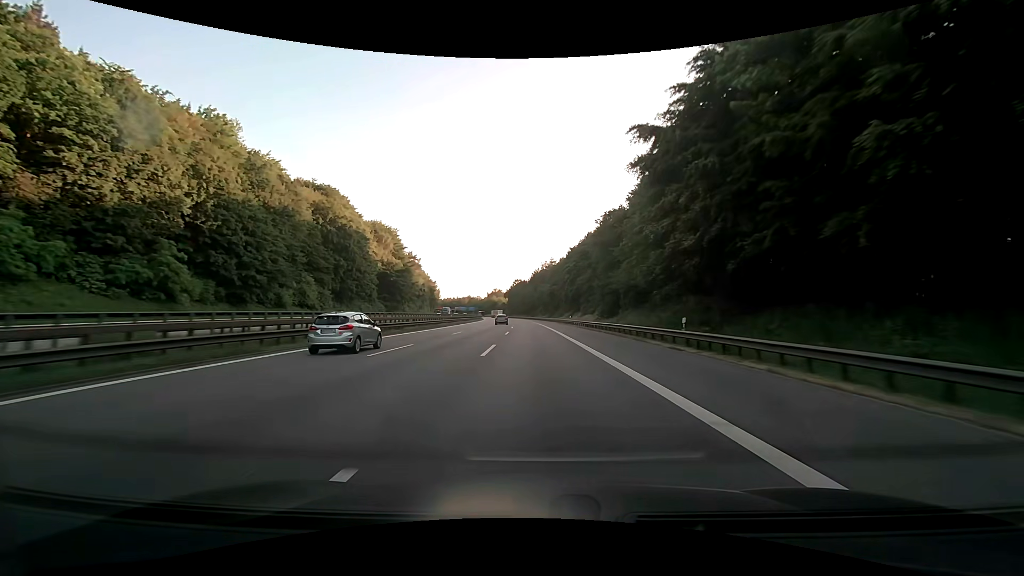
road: motorway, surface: asphalt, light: Day
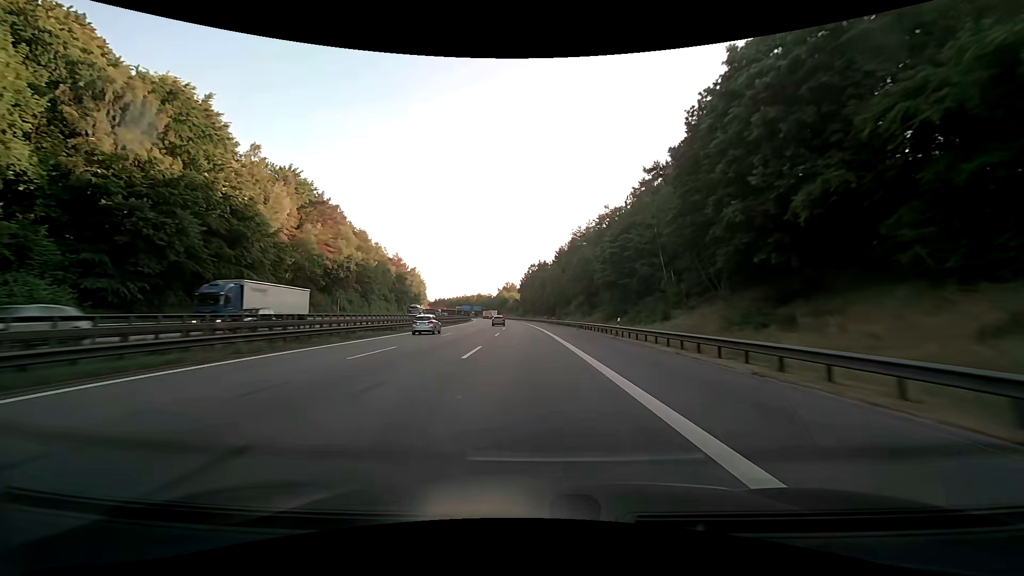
(-1.3, +91.0) m; -2°
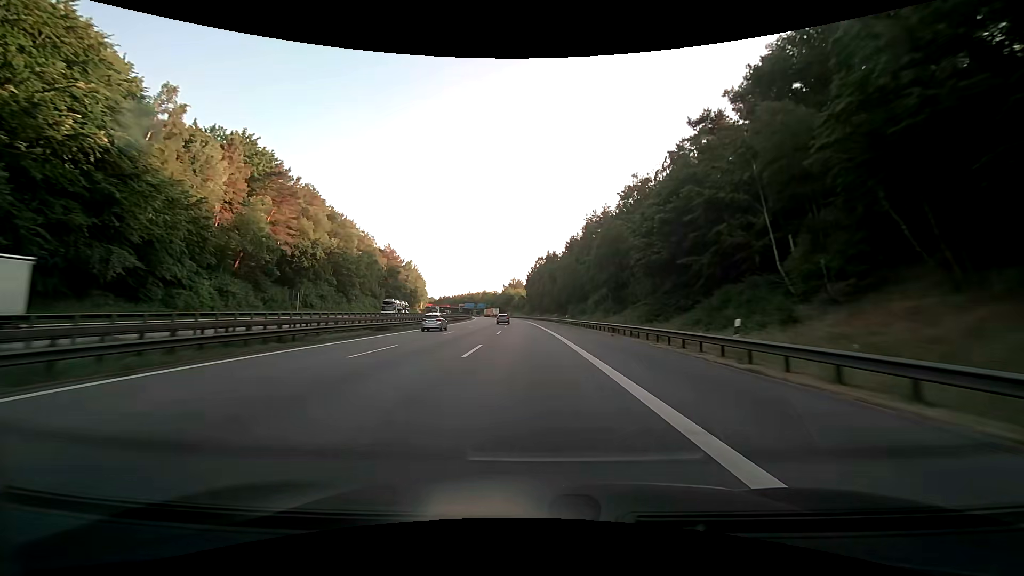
(-0.2, +18.2) m; -1°
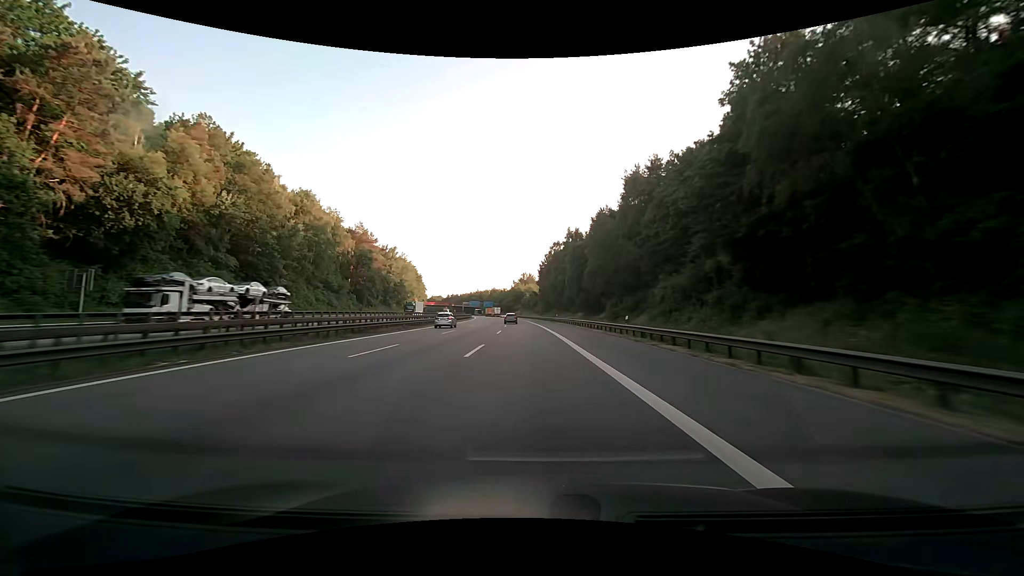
(-0.5, +36.3) m; -1°
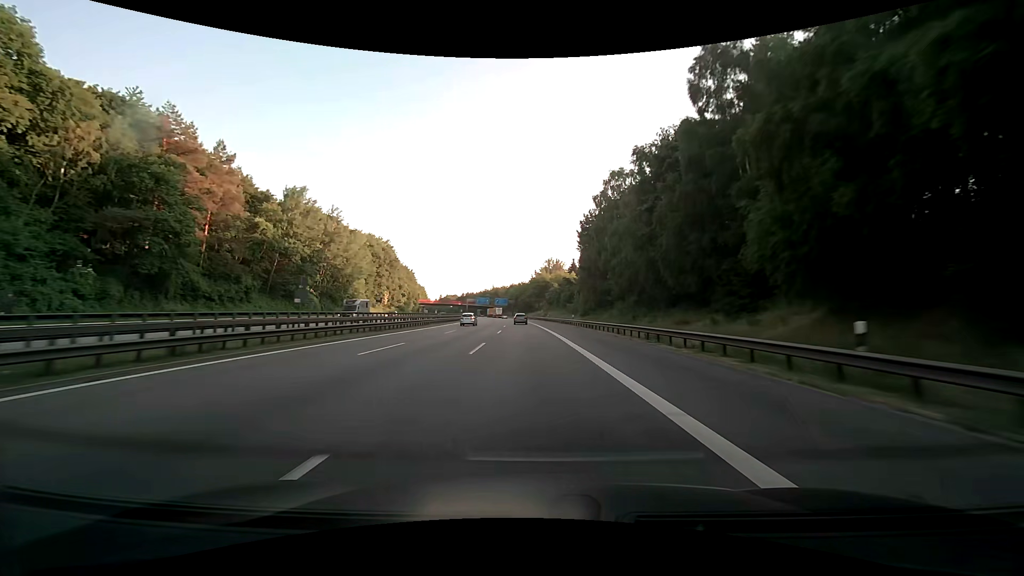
(-1.9, +71.3) m; -3°
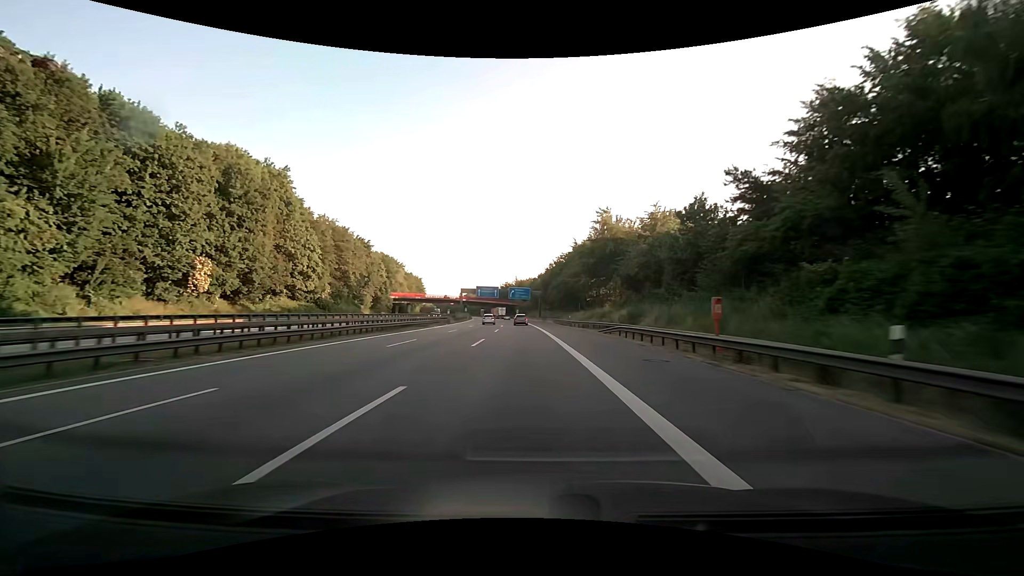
(-2.4, +85.6) m; -4°
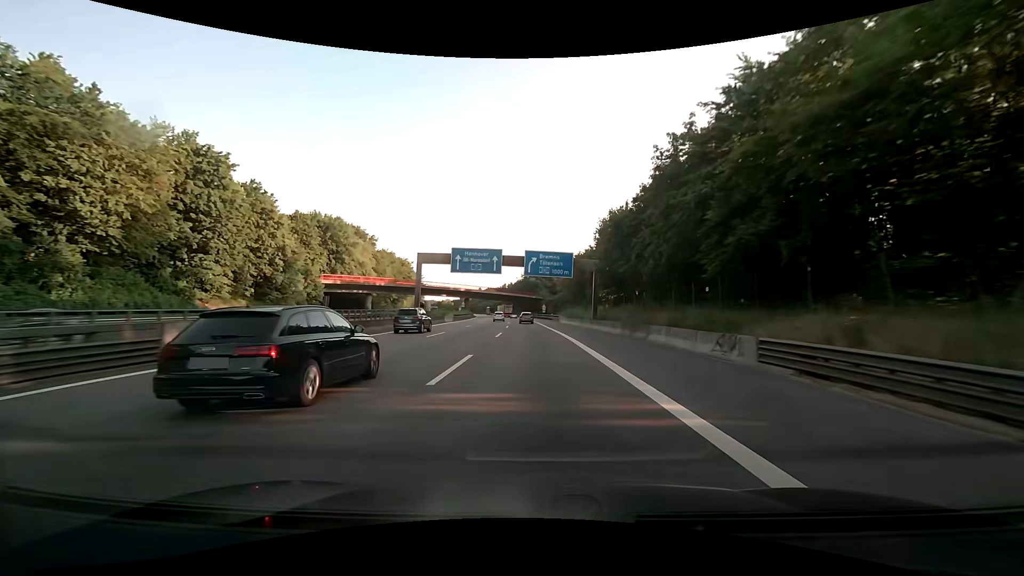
(-2.1, +66.3) m; -3°
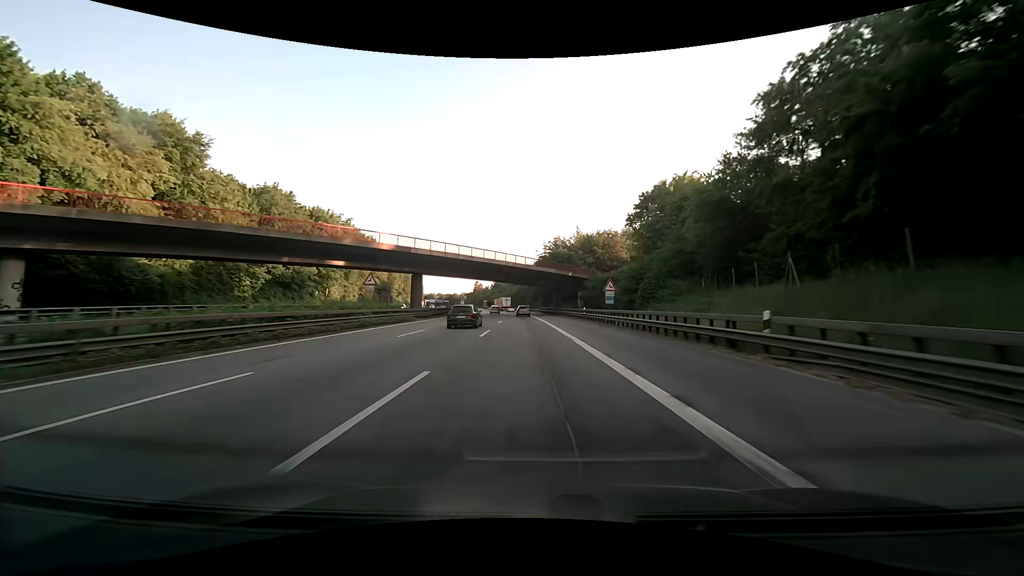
(-1.7, +77.5) m; -3°
(0, +10) (0, +20) (0, +30) (-1, +40) (-1, +50) (-1, +60) (-2, +70) (-2, +80) (-3, +90) (-4, +100) m
